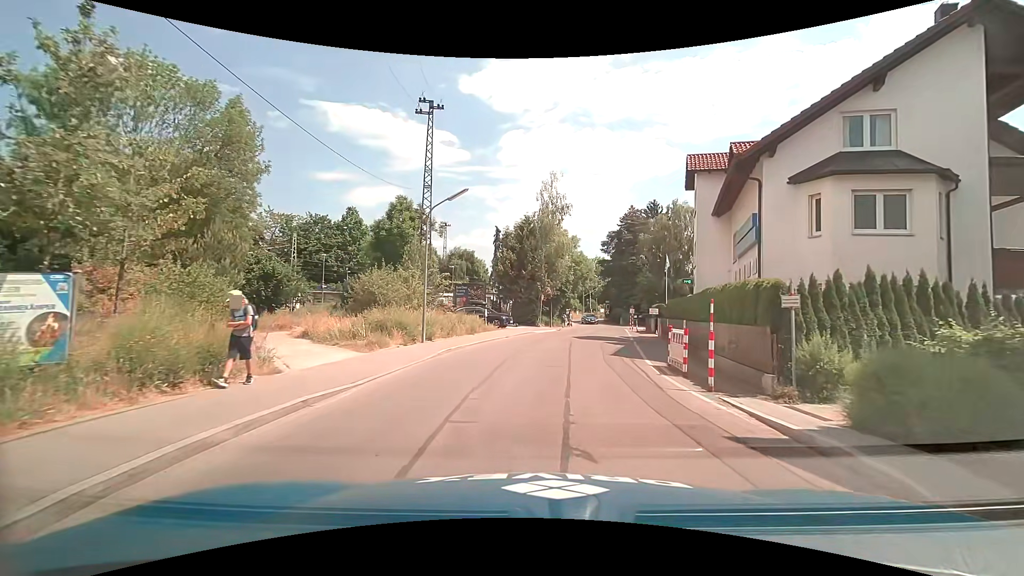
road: residential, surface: asphalt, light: Day
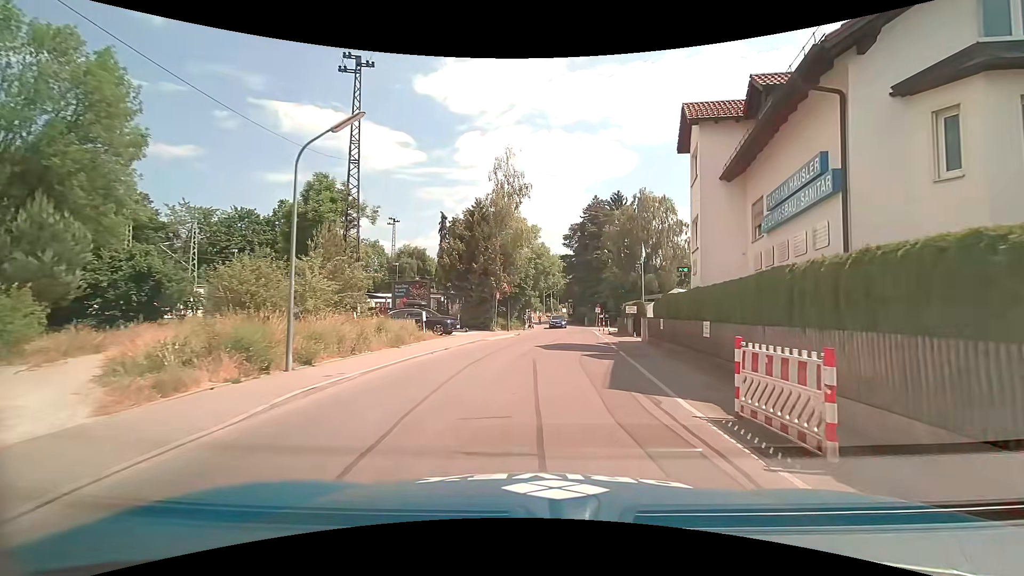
(+0.3, +7.5) m; +5°
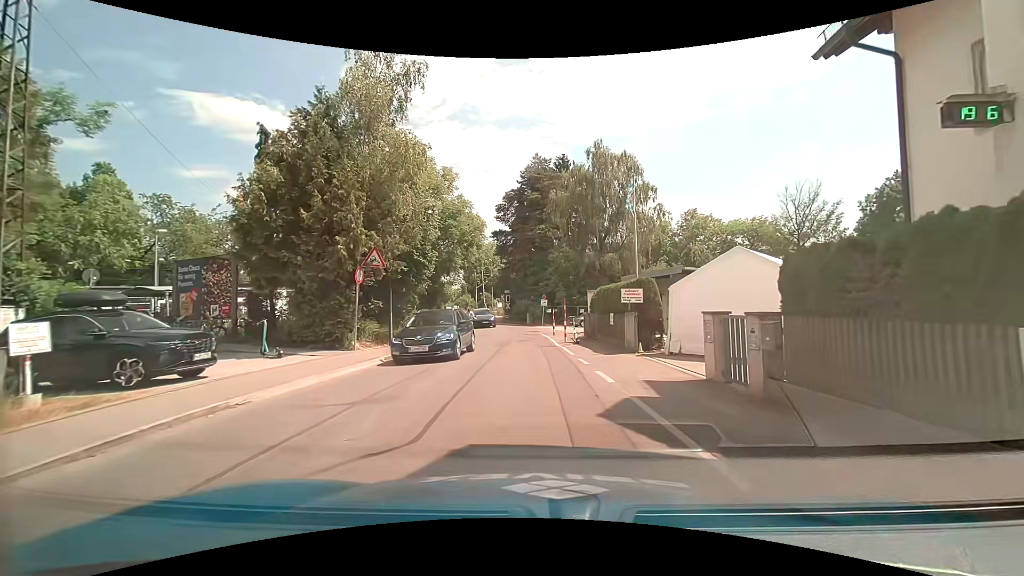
(+1.2, +17.6) m; +6°
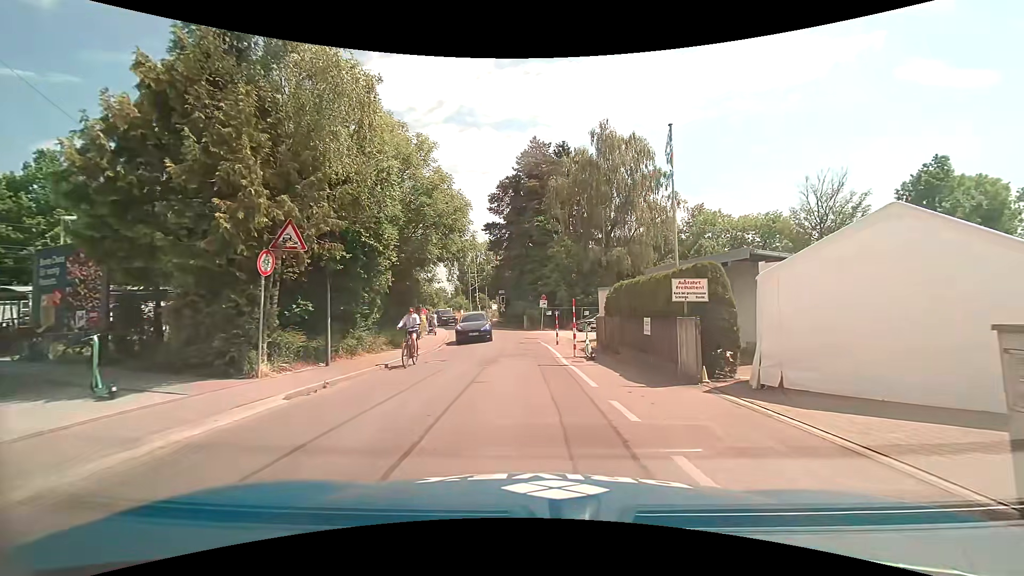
(+0.1, +5.9) m; 0°
